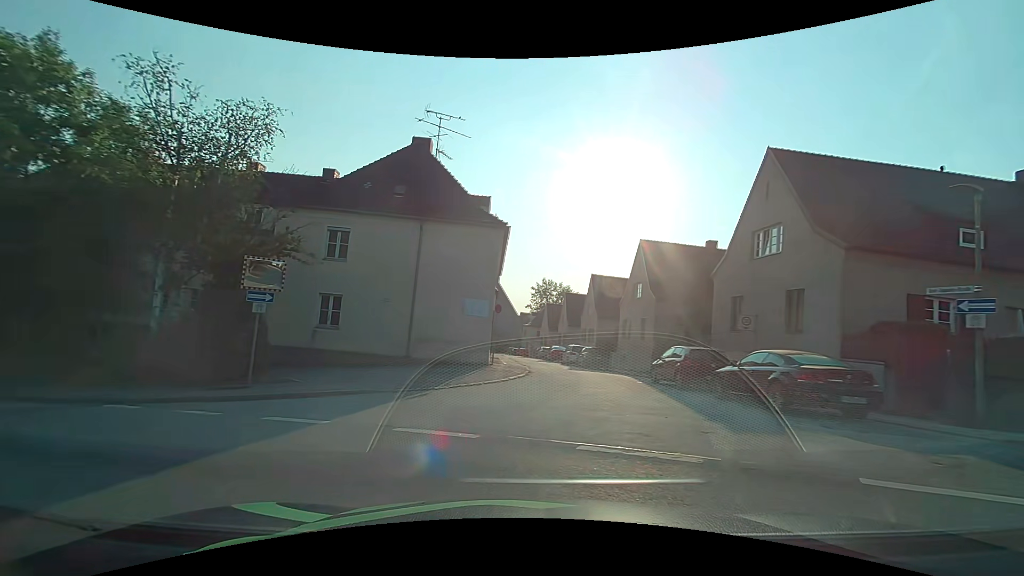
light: Day
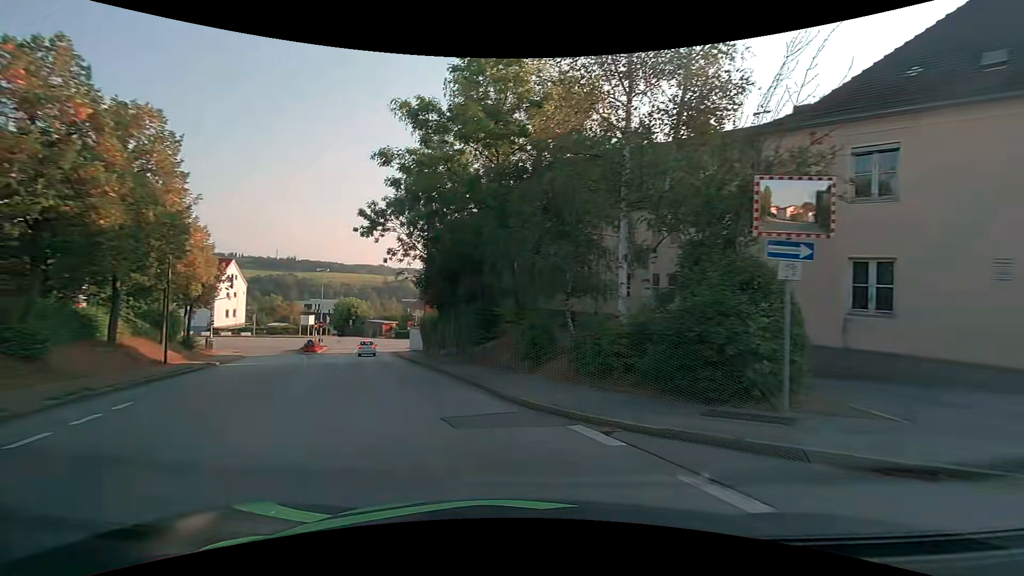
(-3.5, +6.9) m; -48°
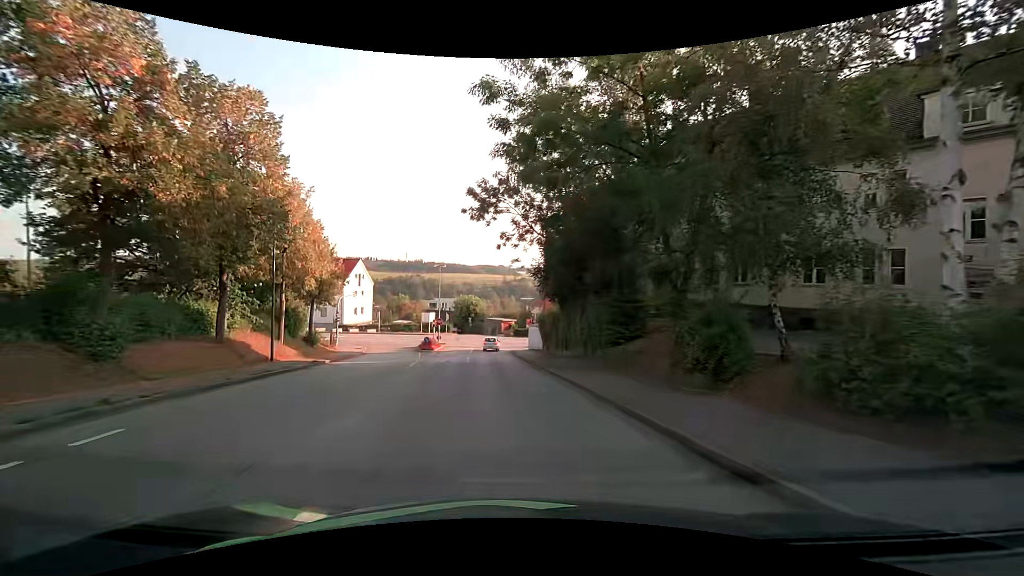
(-0.7, +5.3) m; -12°
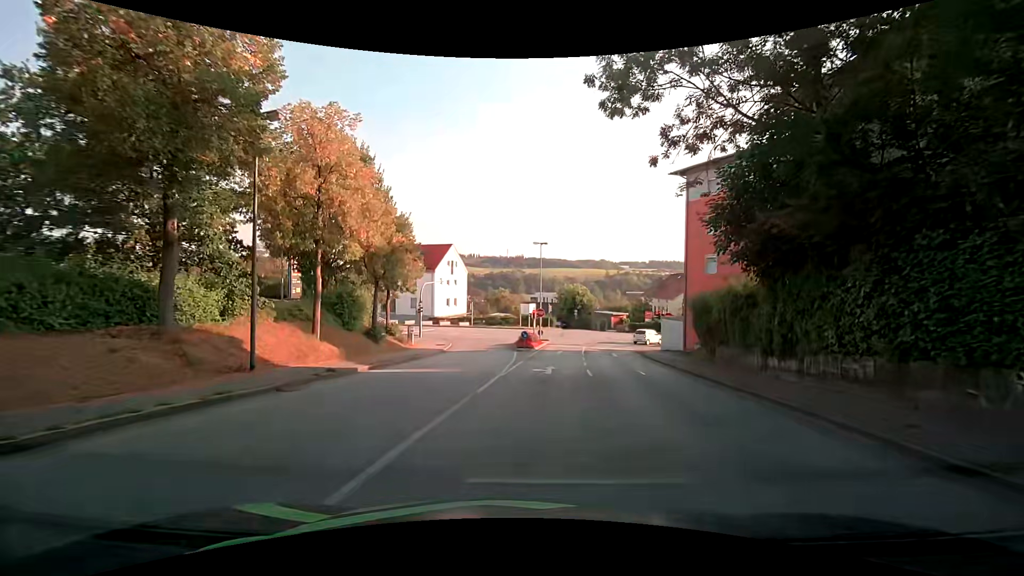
(-2.2, +13.0) m; -12°
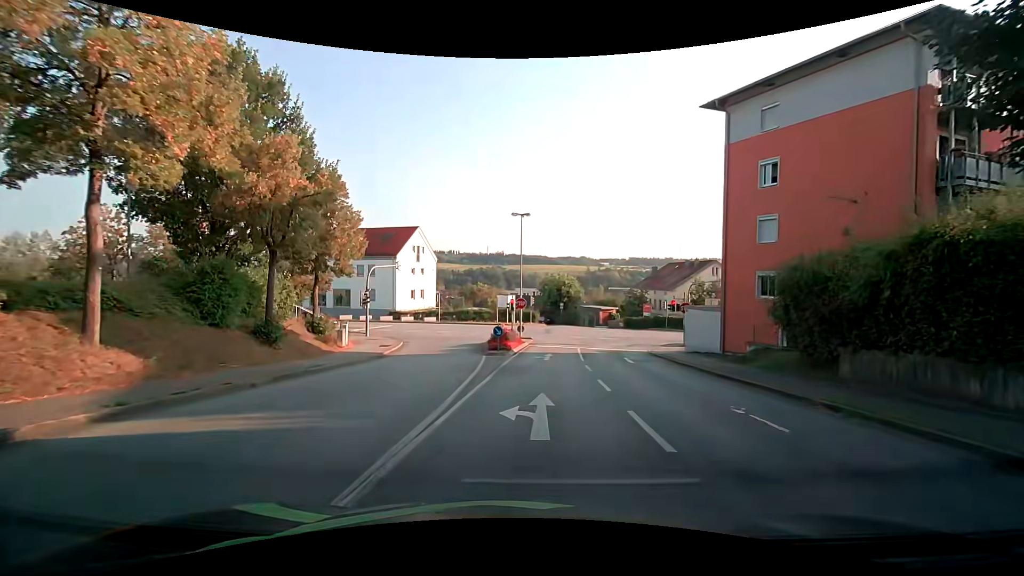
(+0.2, +11.4) m; +2°
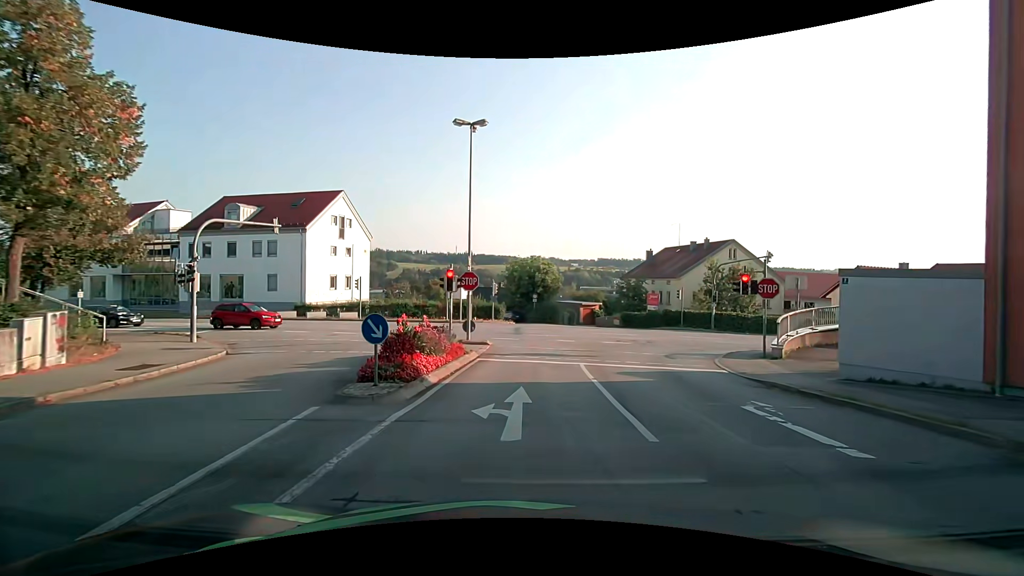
(+0.5, +17.4) m; +3°
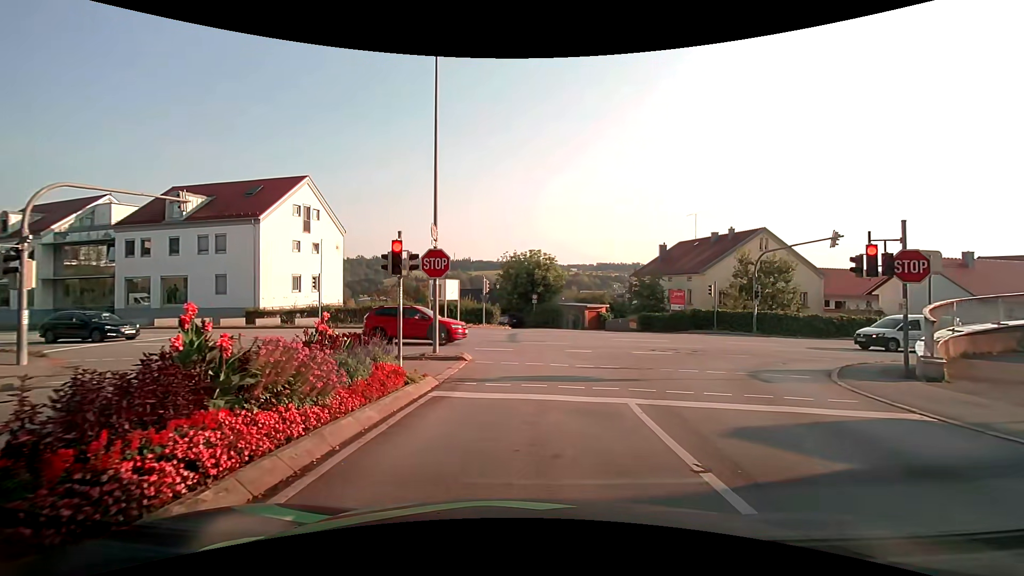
(0.0, +7.4) m; 0°
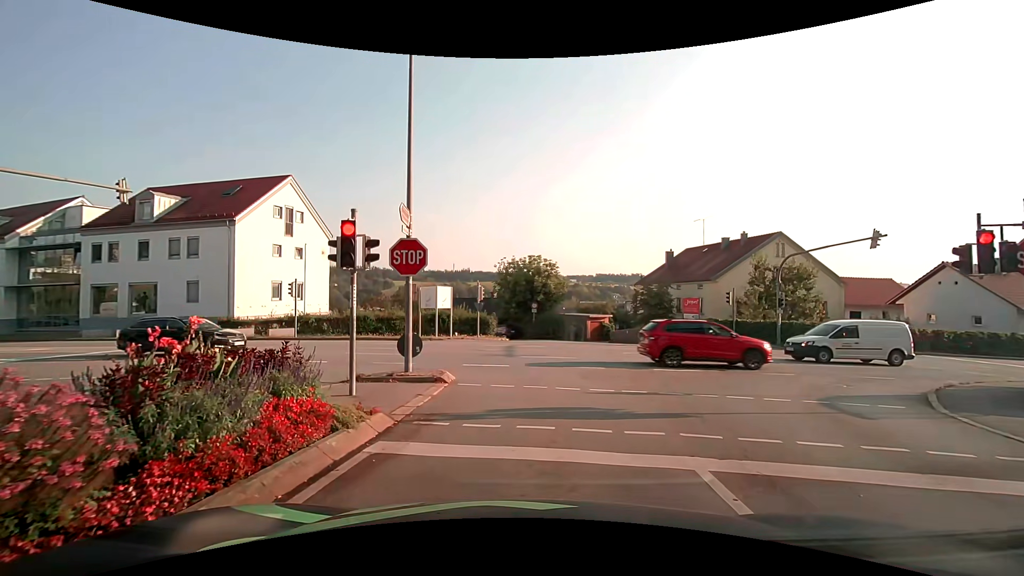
(0.0, +3.1) m; -1°
